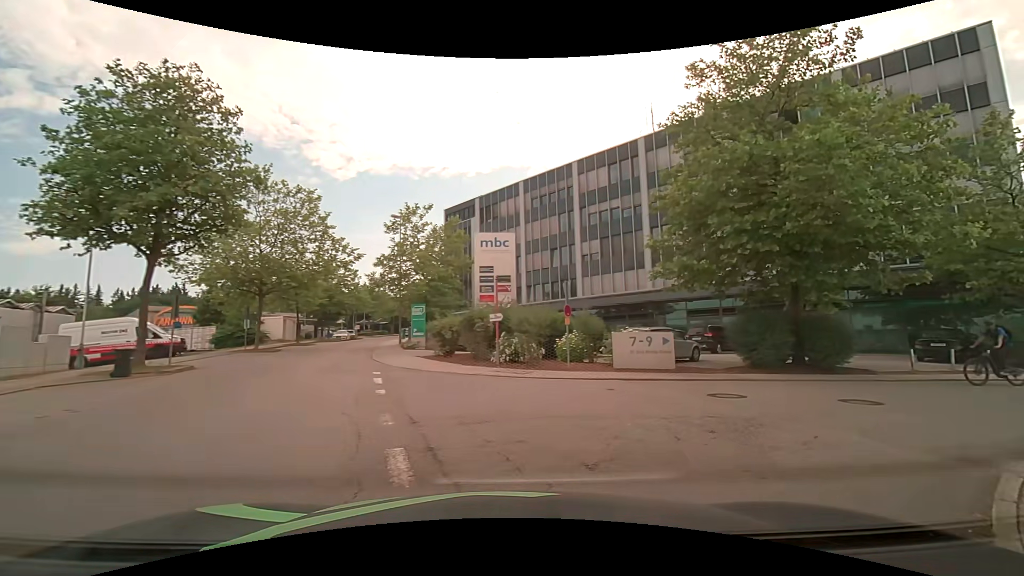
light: Day
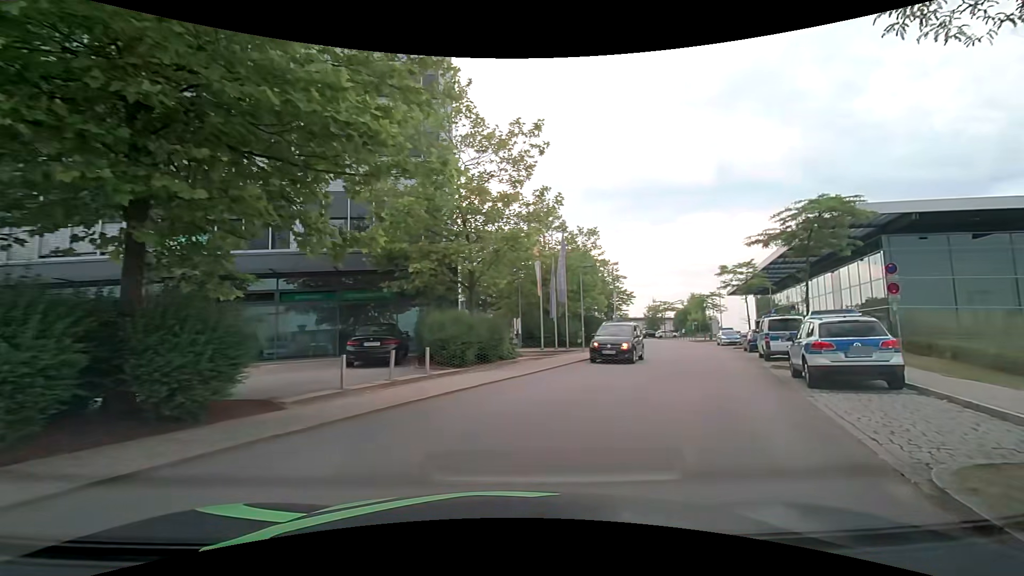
(+5.2, +9.7) m; +56°
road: residential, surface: asphalt
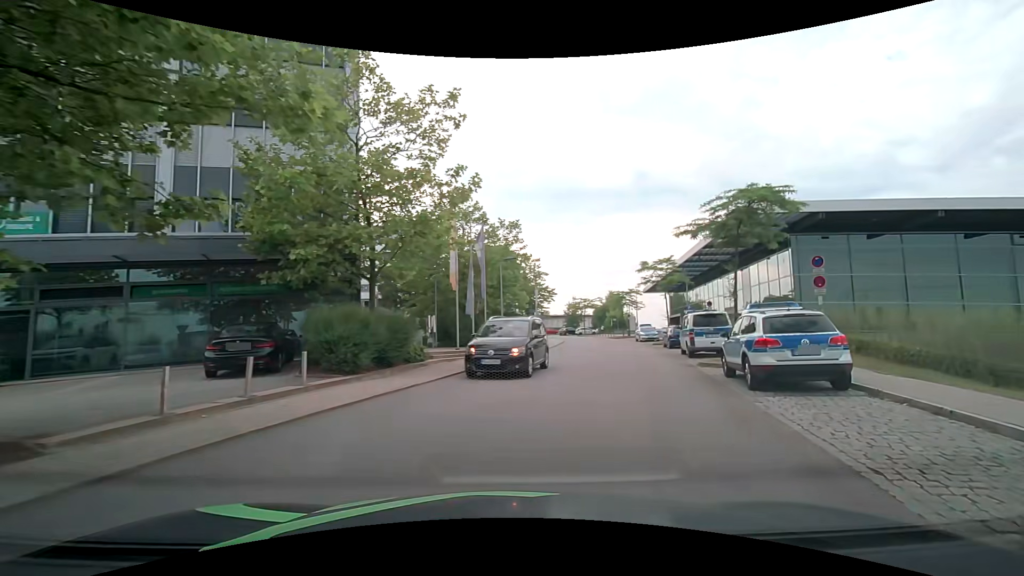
(+0.2, +2.4) m; +10°
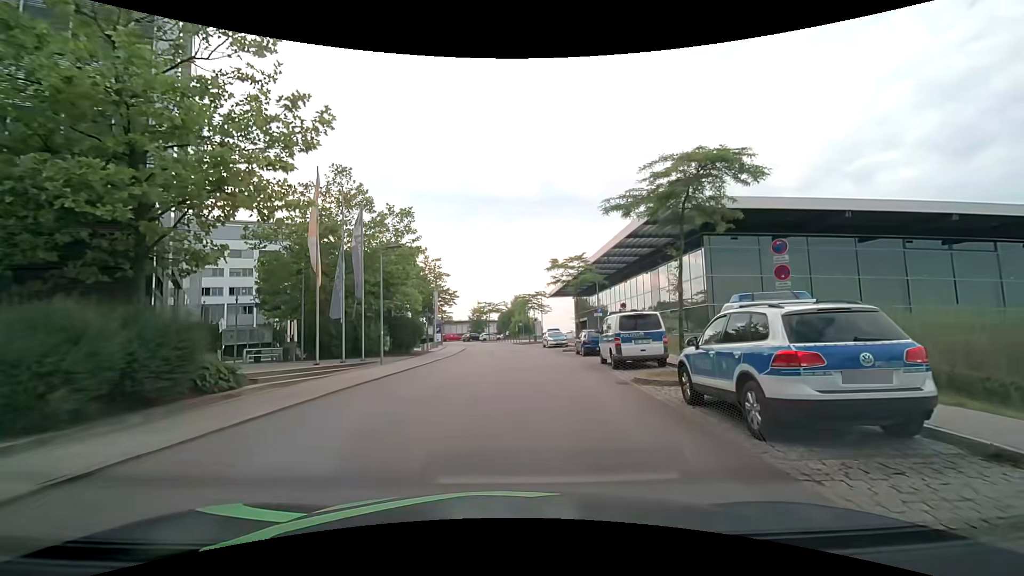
(+0.7, +5.3) m; +10°
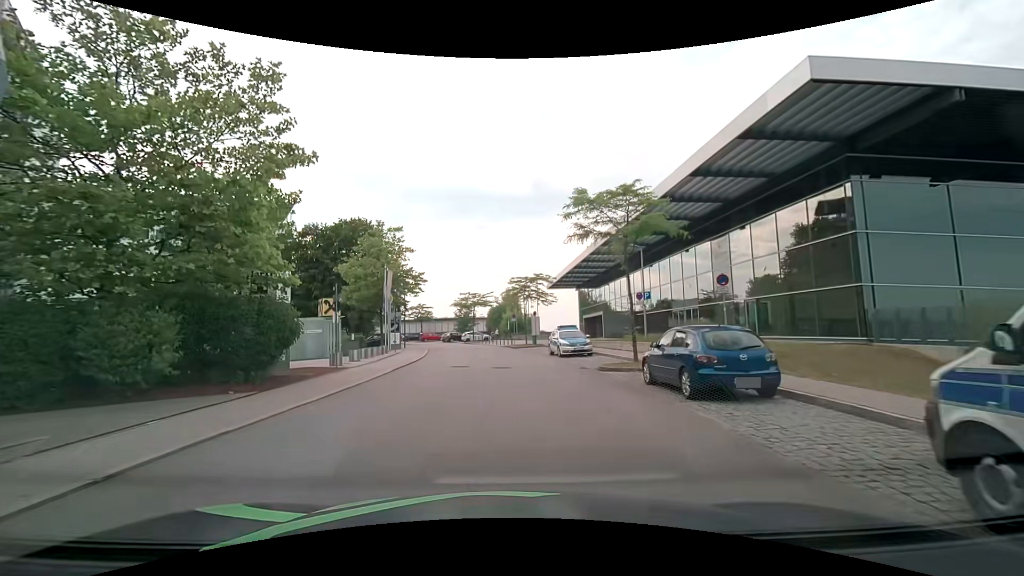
(+0.7, +17.6) m; +2°
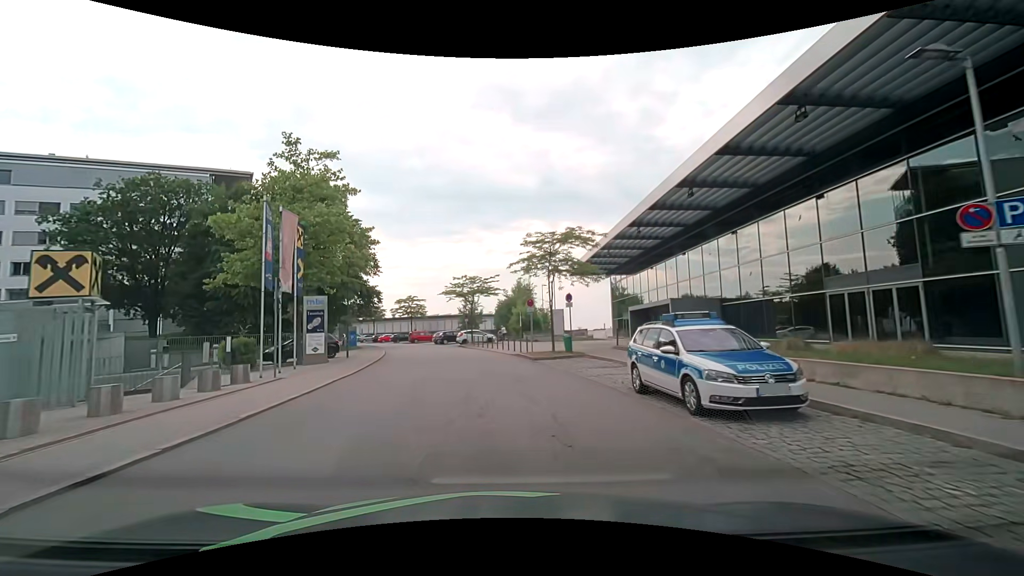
(+0.1, +18.6) m; -1°
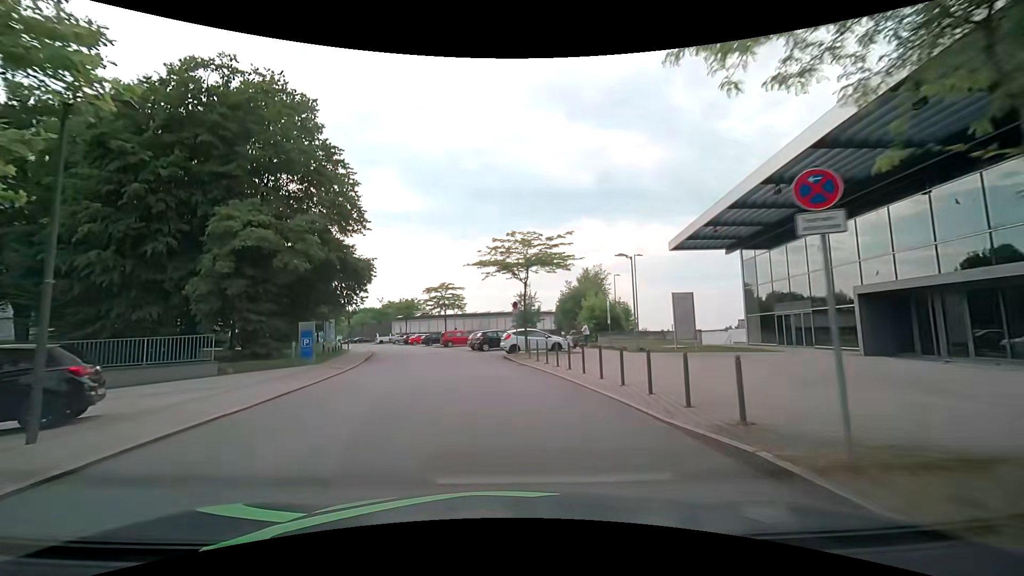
(-1.0, +20.7) m; -6°
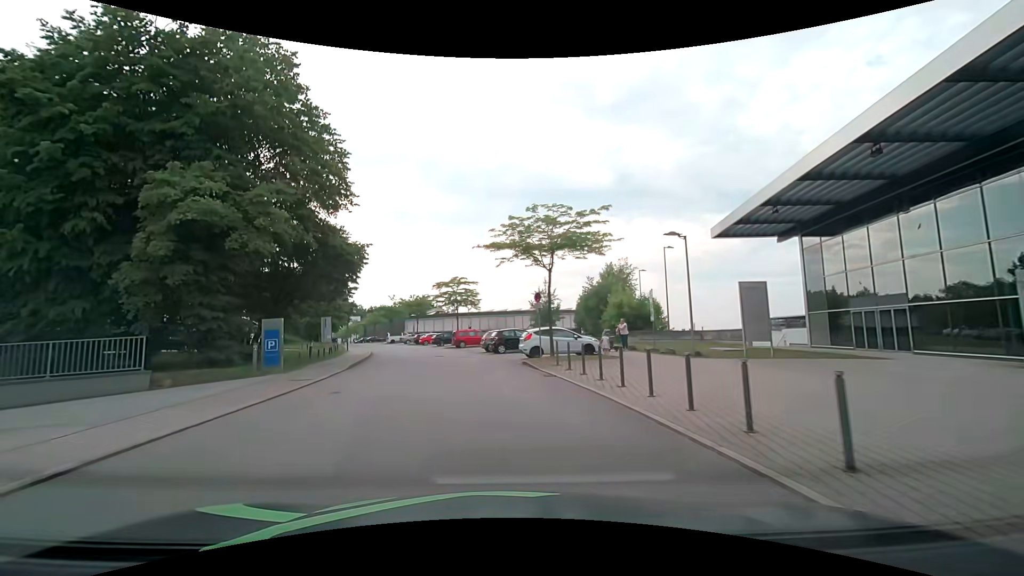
(-0.1, +5.4) m; -2°
(0, +10) (-1, +20) (-3, +30) (-6, +39) (-9, +49) (-12, +58) (-15, +68) (-19, +77) (-22, +87) (-26, +96) m
